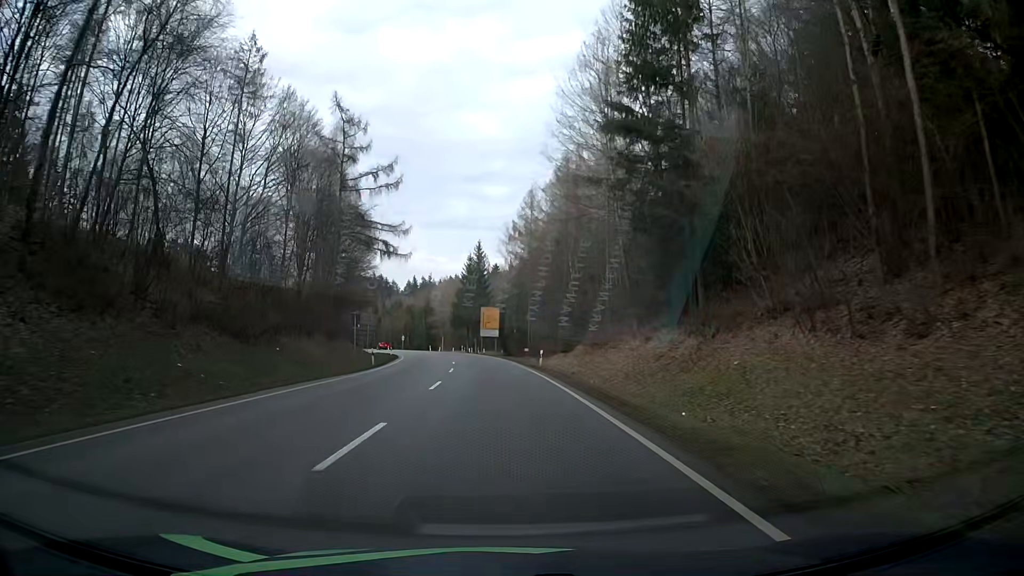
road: secondary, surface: asphalt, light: Day
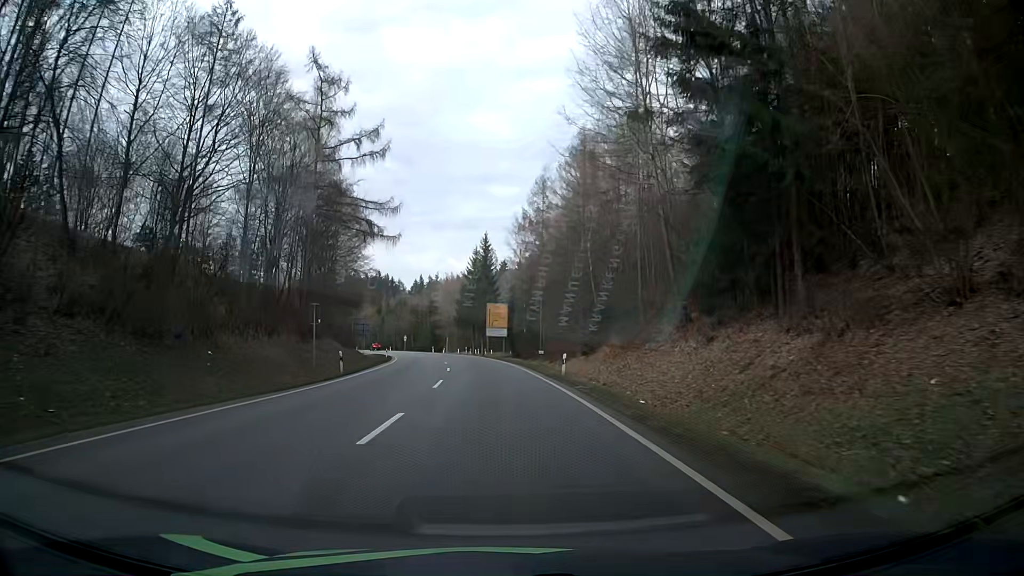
(-0.1, +10.3) m; 0°
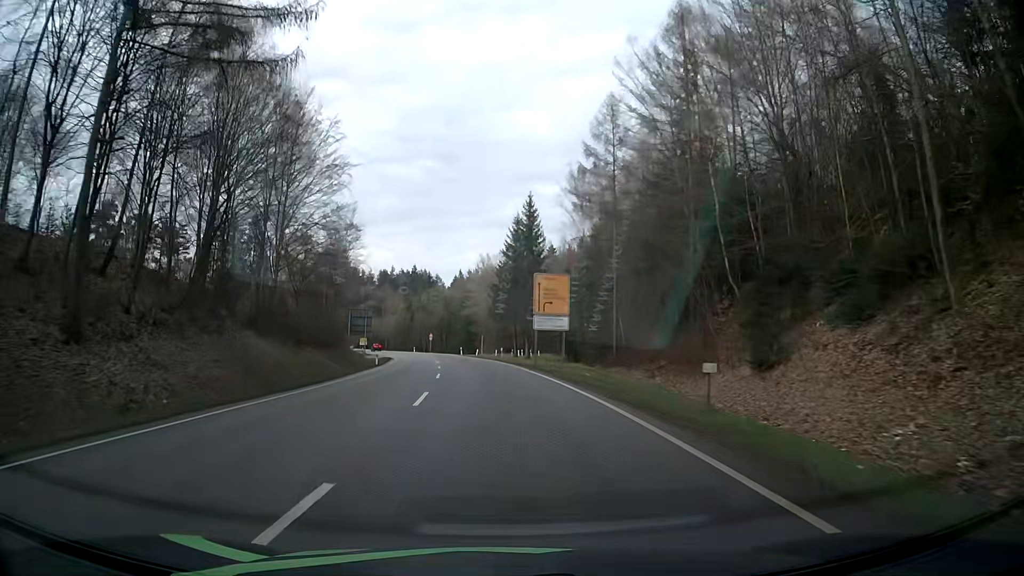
(-1.1, +30.9) m; -4°
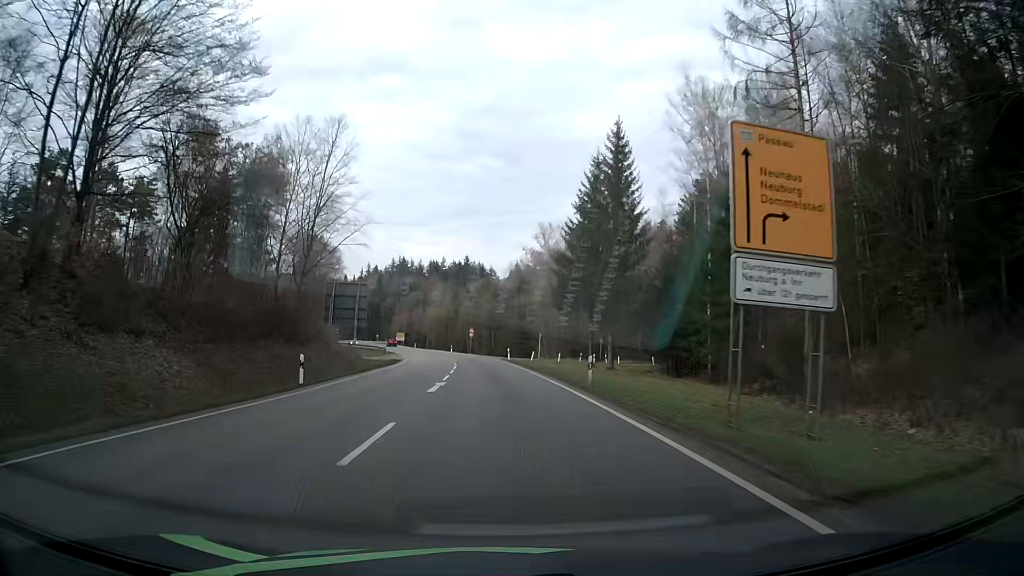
(-1.2, +31.2) m; -5°
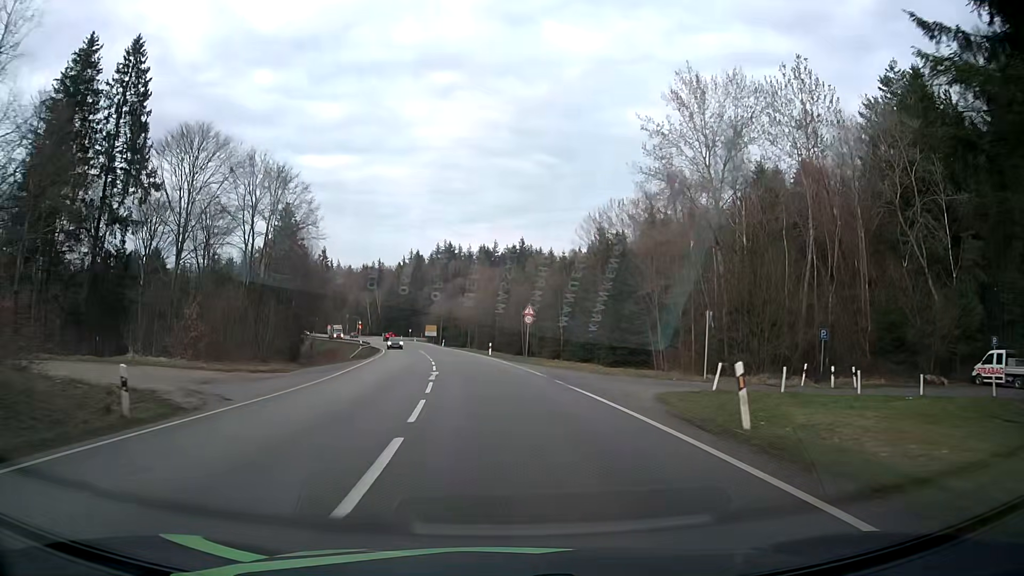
(-2.3, +51.1) m; -5°
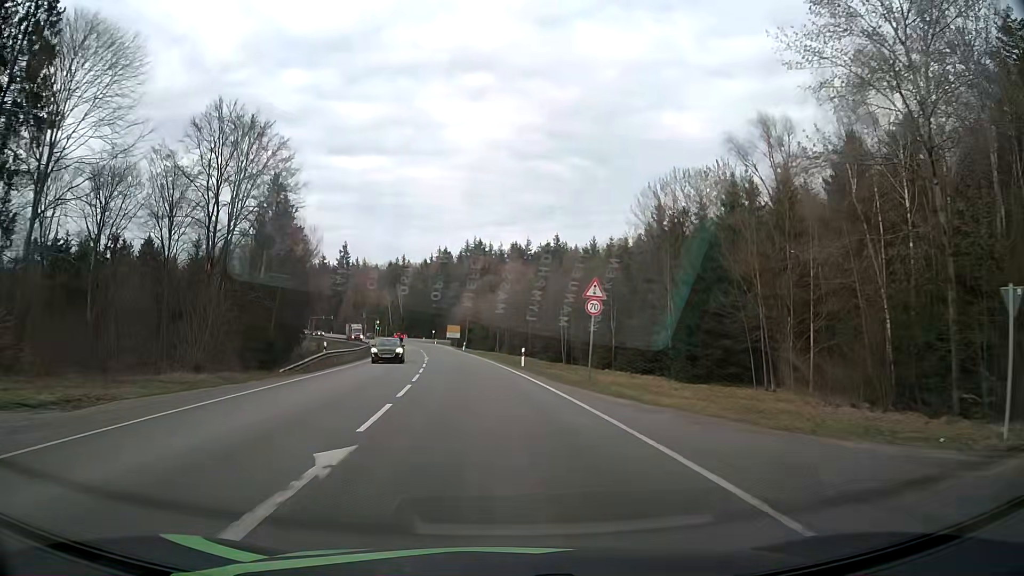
(-0.4, +19.5) m; -2°
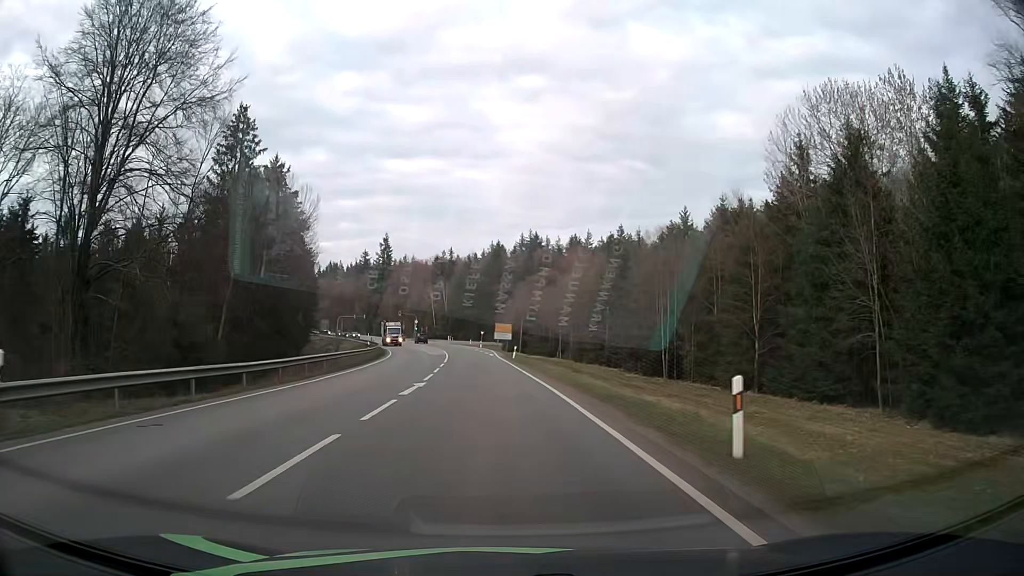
(-1.1, +28.3) m; -5°
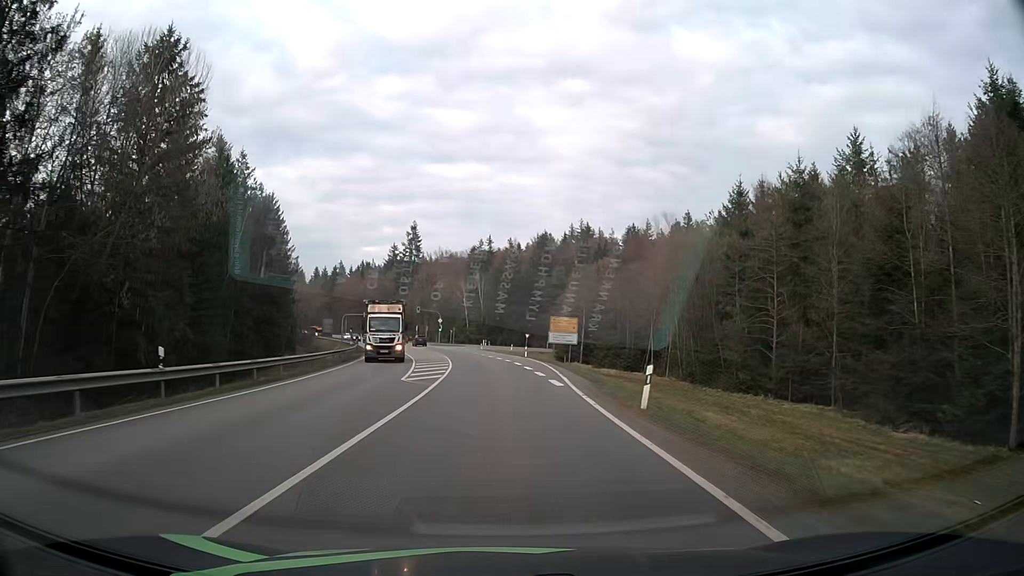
(-1.4, +38.0) m; -4°
(0, +10) (0, +20) (-1, +30) (-1, +40) (-2, +50) (-4, +60) (-5, +70) (-7, +80) (-9, +89) (-11, +99) m
